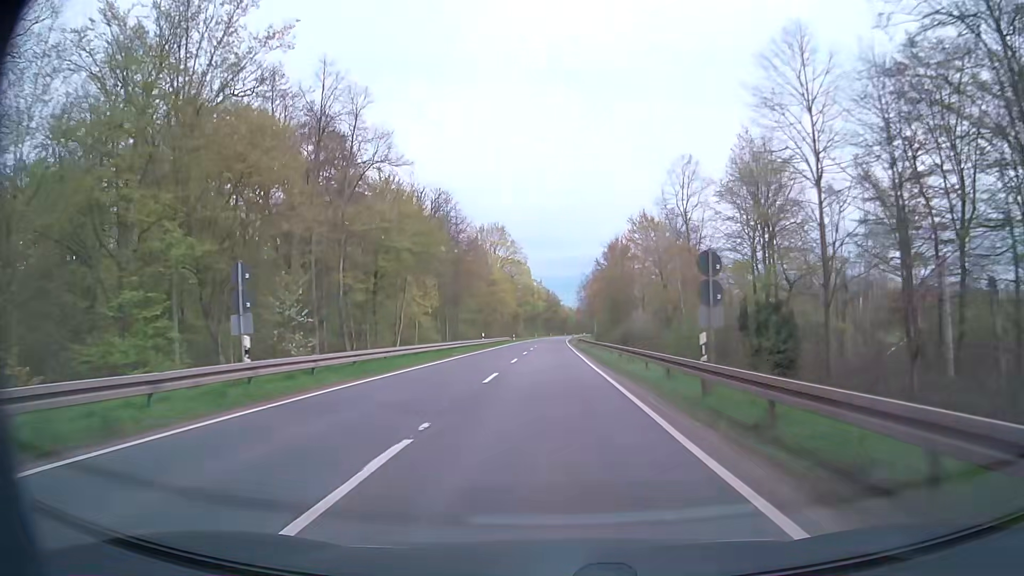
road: secondary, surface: asphalt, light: Day
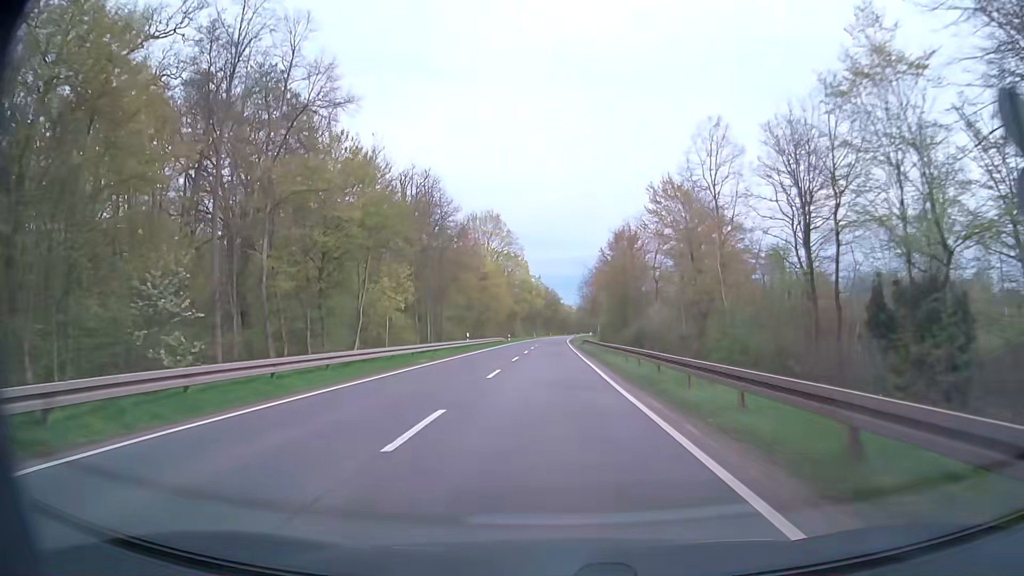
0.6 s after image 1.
(0.0, +10.7) m; 0°
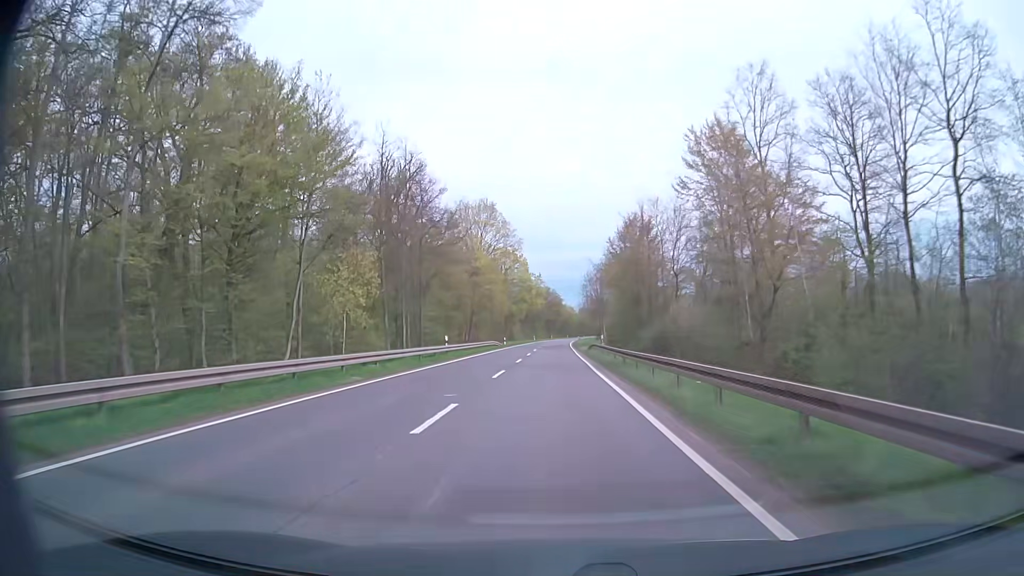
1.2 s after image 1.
(0.0, +10.7) m; 0°
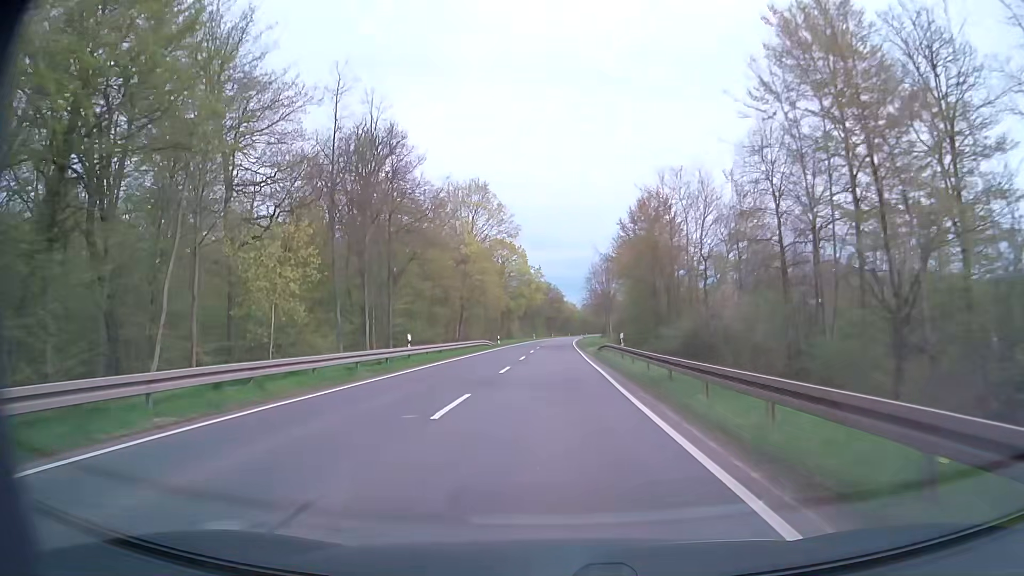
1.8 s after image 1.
(0.0, +10.7) m; 0°
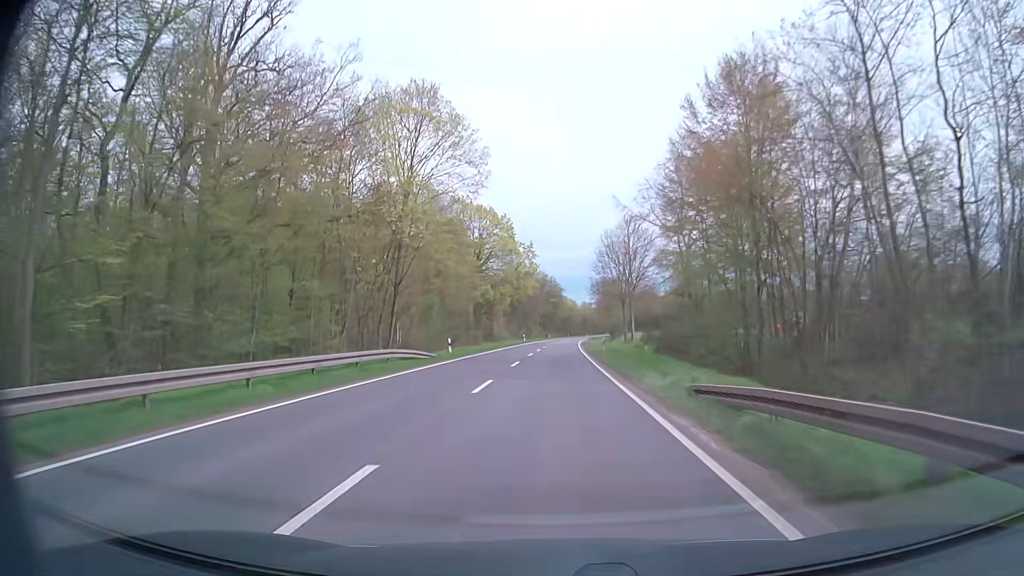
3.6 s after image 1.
(0.0, +32.2) m; 0°
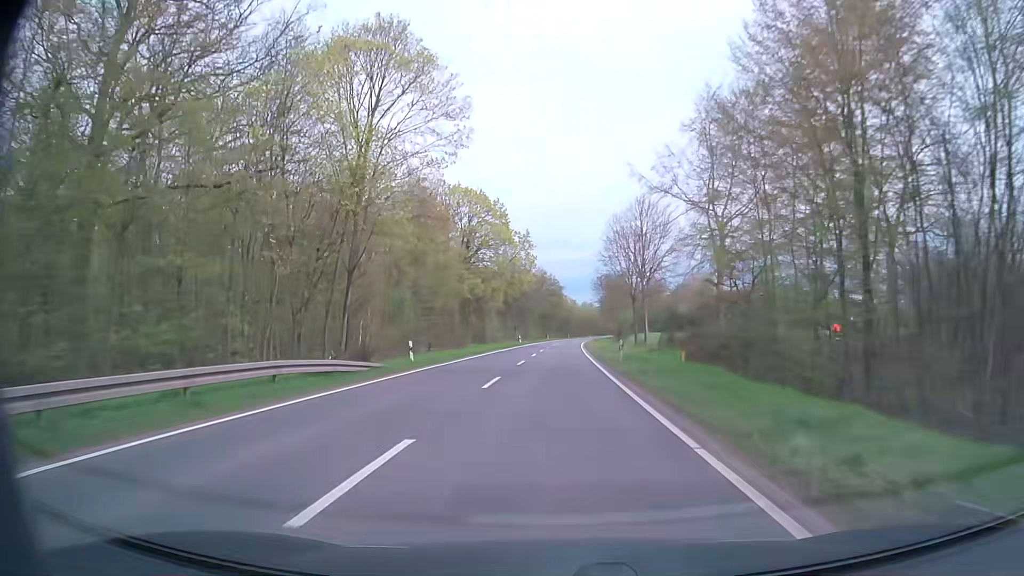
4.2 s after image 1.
(0.0, +10.7) m; 0°
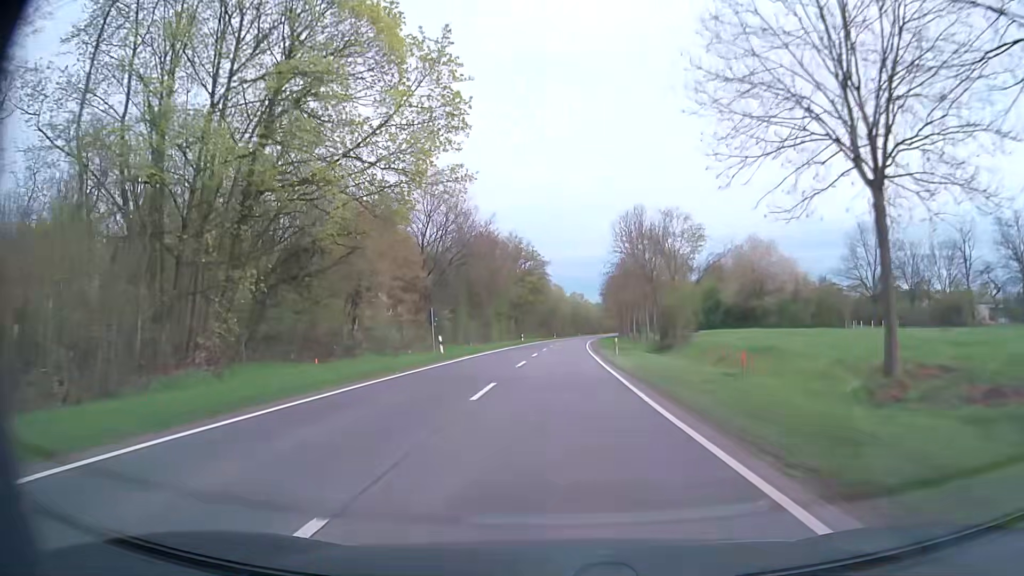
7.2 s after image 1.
(+0.8, +53.7) m; +2°
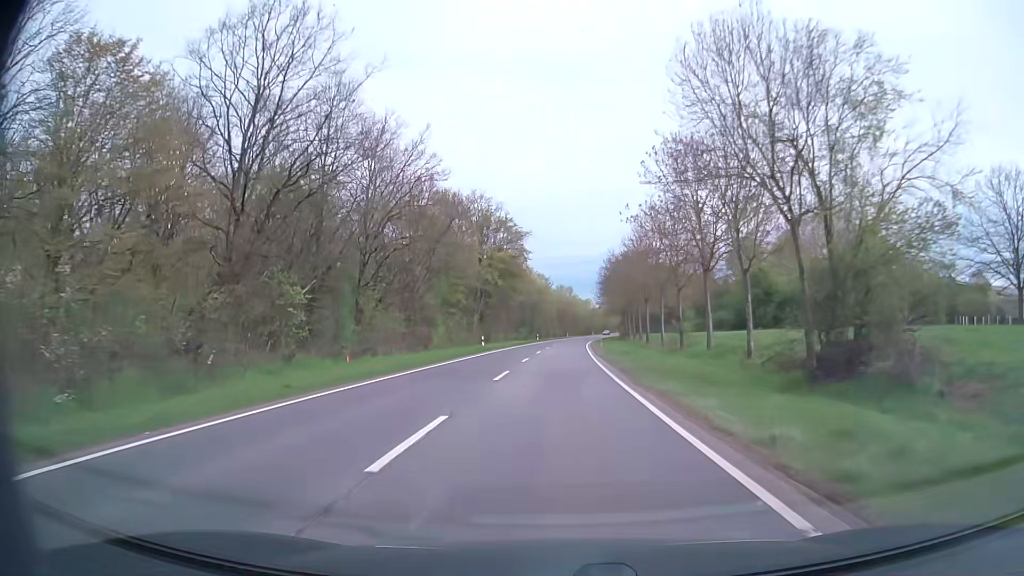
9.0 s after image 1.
(+0.3, +32.2) m; +1°
(0, +10) (0, +20) (0, +30) (+1, +40) (+1, +50) (+1, +60) (+2, +70) (+2, +80) (+3, +90) (+4, +100) m
